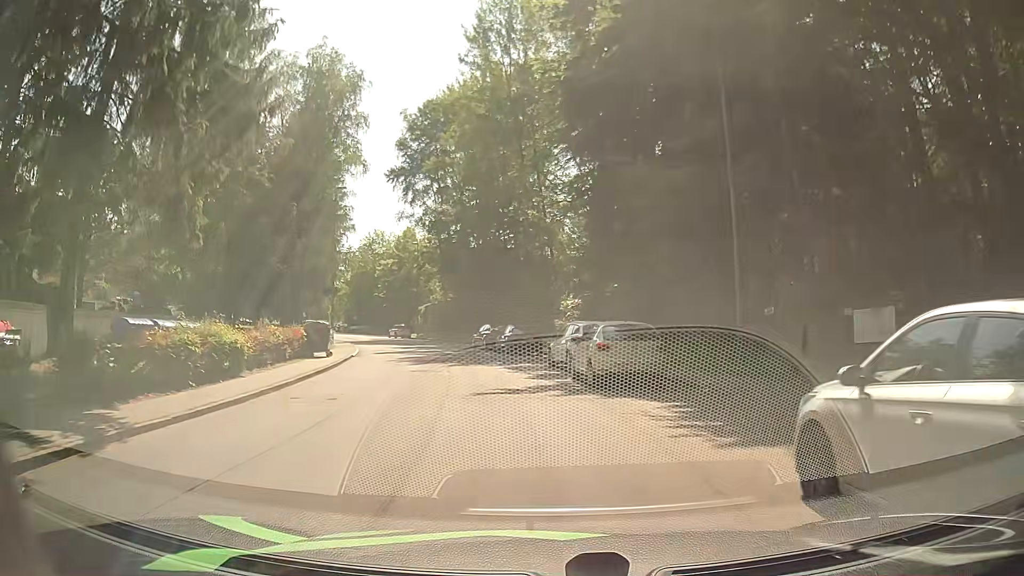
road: residential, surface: asphalt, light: Day
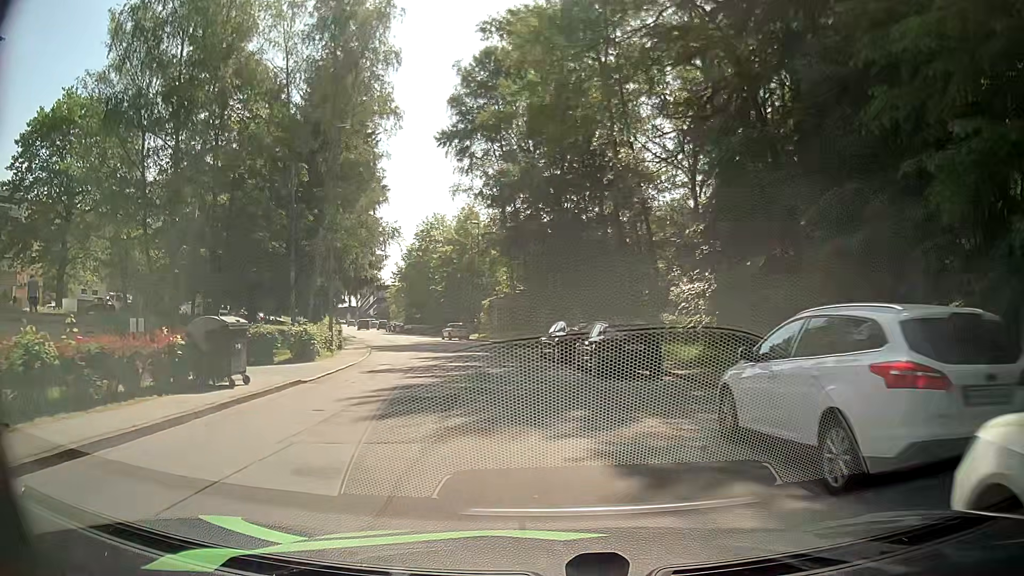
(-0.5, +14.5) m; -7°
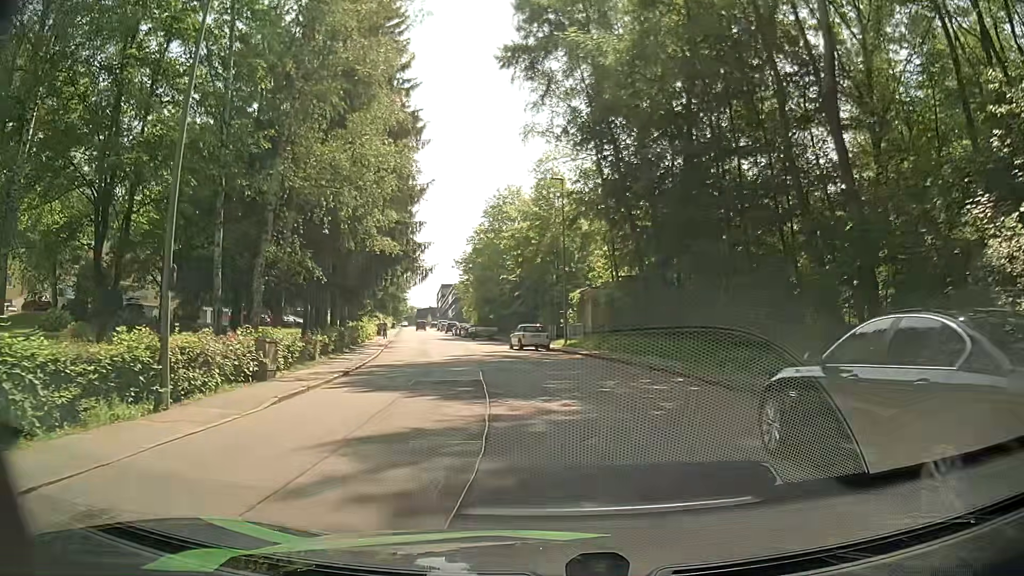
(-1.3, +19.0) m; -8°
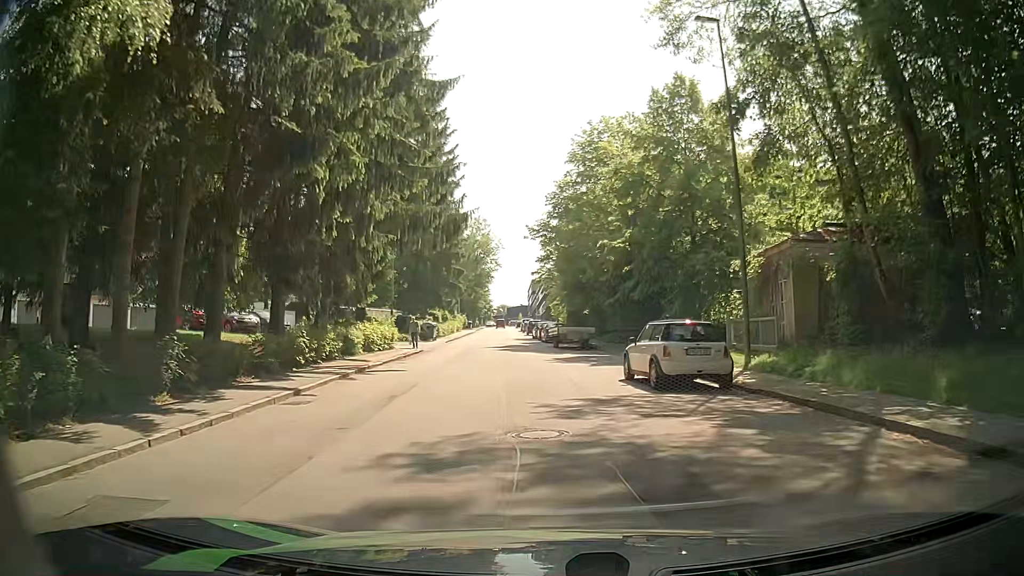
(-1.3, +22.4) m; -6°
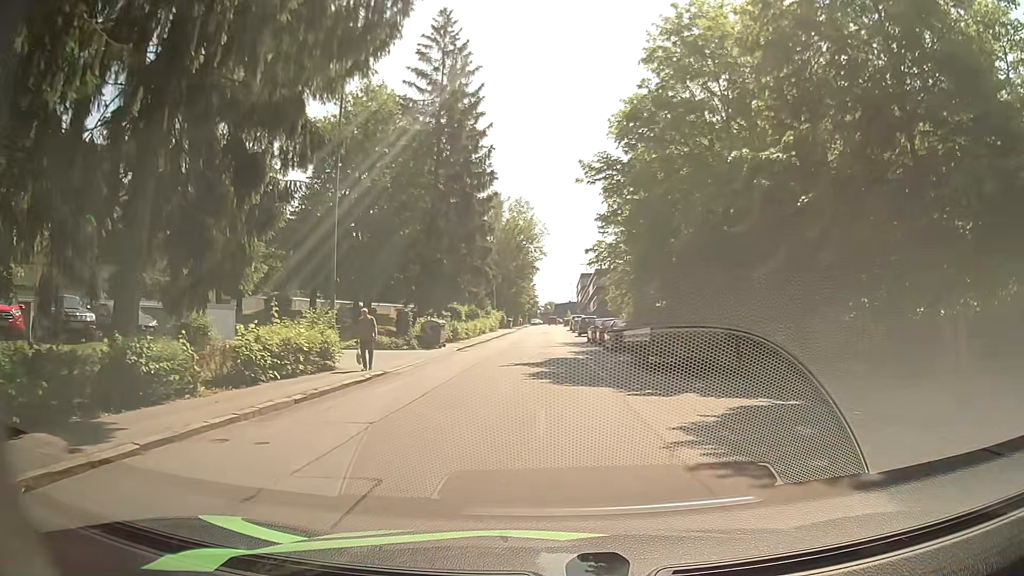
(-0.7, +17.5) m; -5°
(0, +10) (0, +20) (0, +30) (0, +40) (0, +50) (0, +60) (-1, +70) (-1, +80) (0, +90) (0, +100) m
